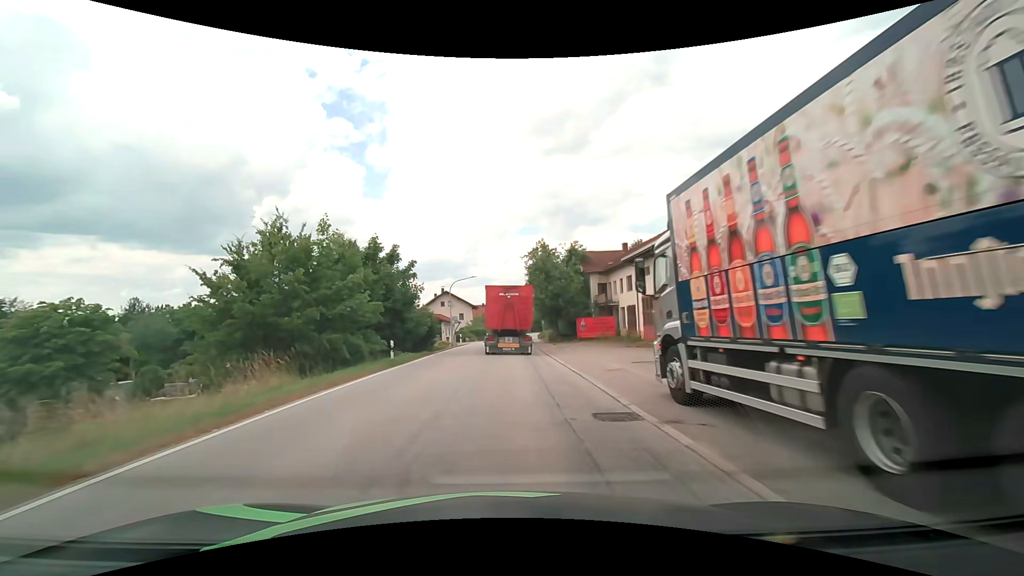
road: secondary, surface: asphalt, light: Day
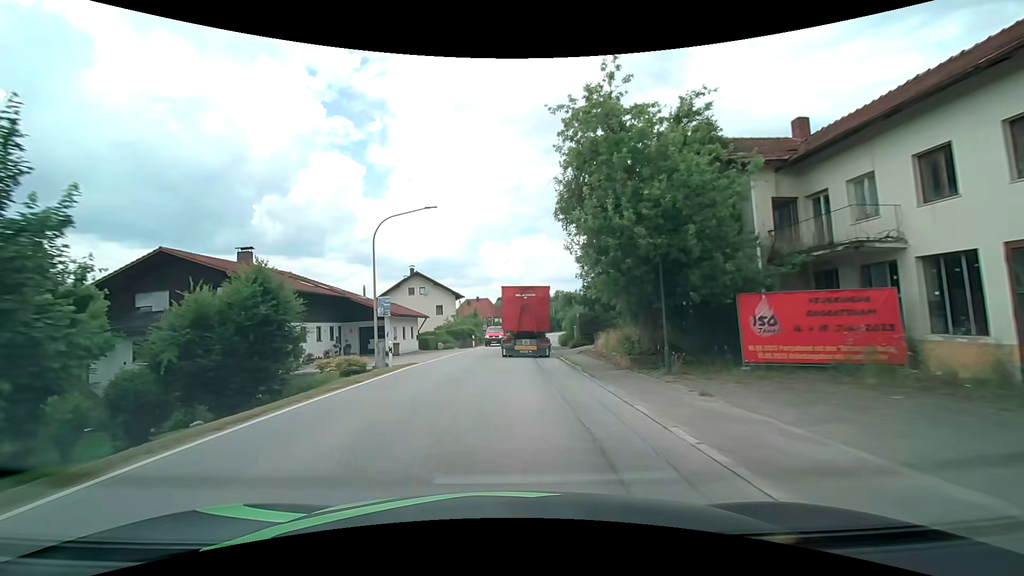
(0.0, +30.9) m; 0°
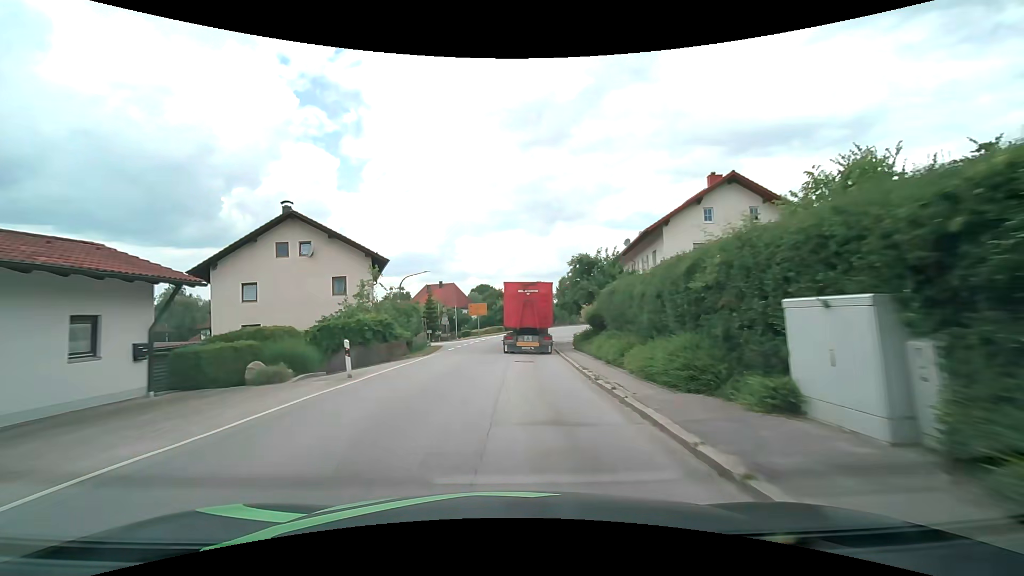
(+0.9, +30.6) m; +3°
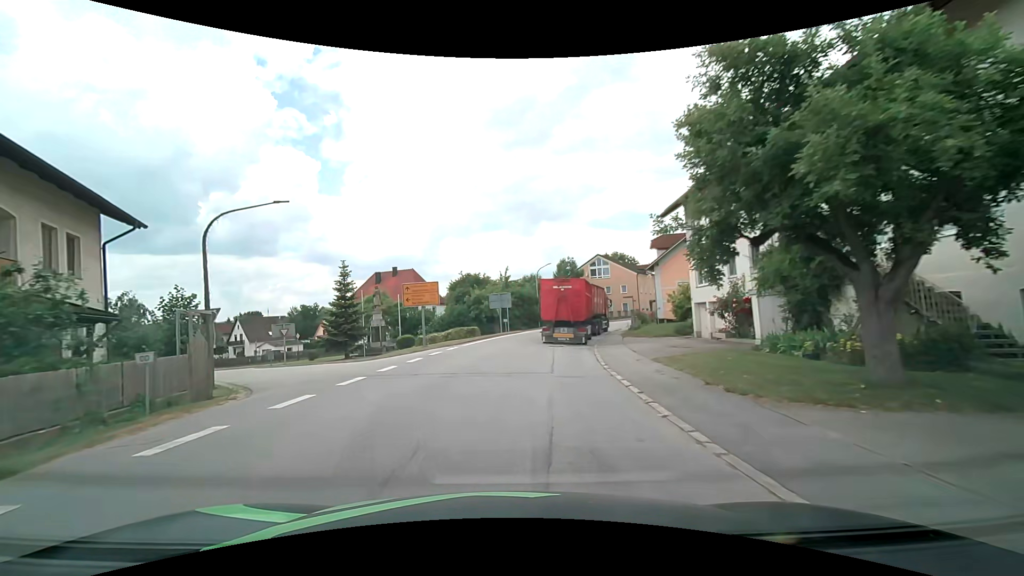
(+0.6, +27.0) m; +2°
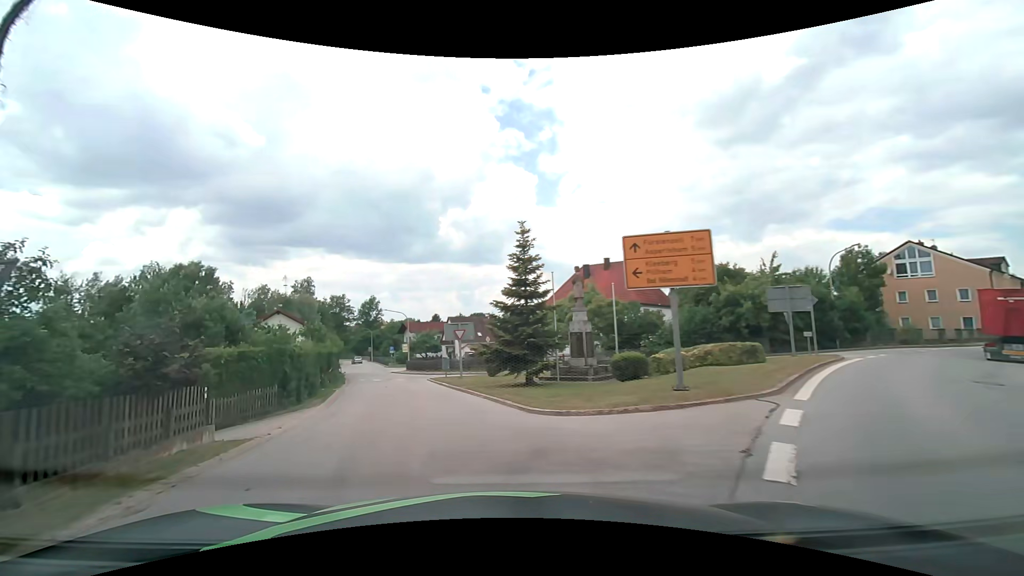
(-2.9, +15.9) m; -26°
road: tertiary
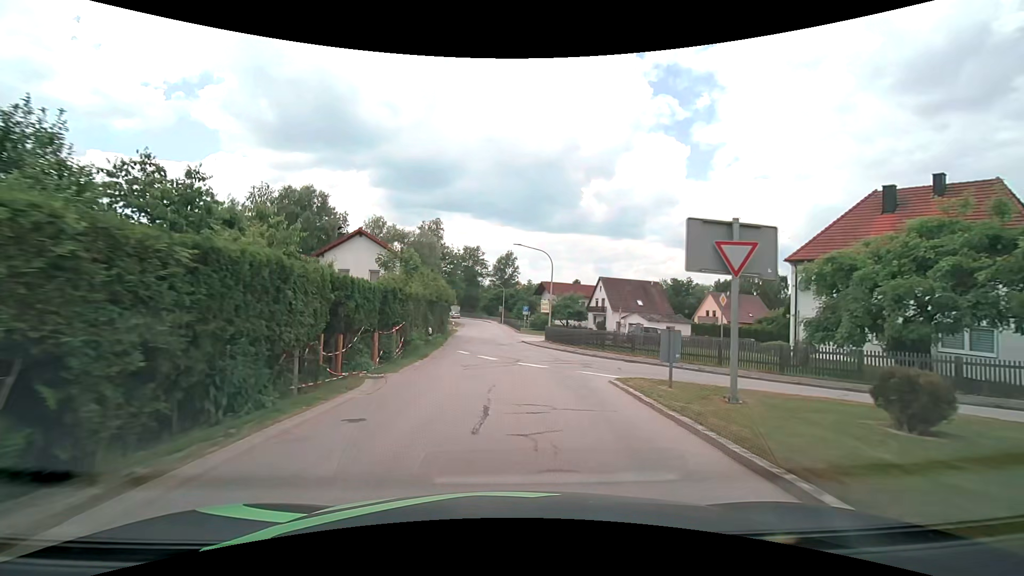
(-3.8, +22.6) m; -14°
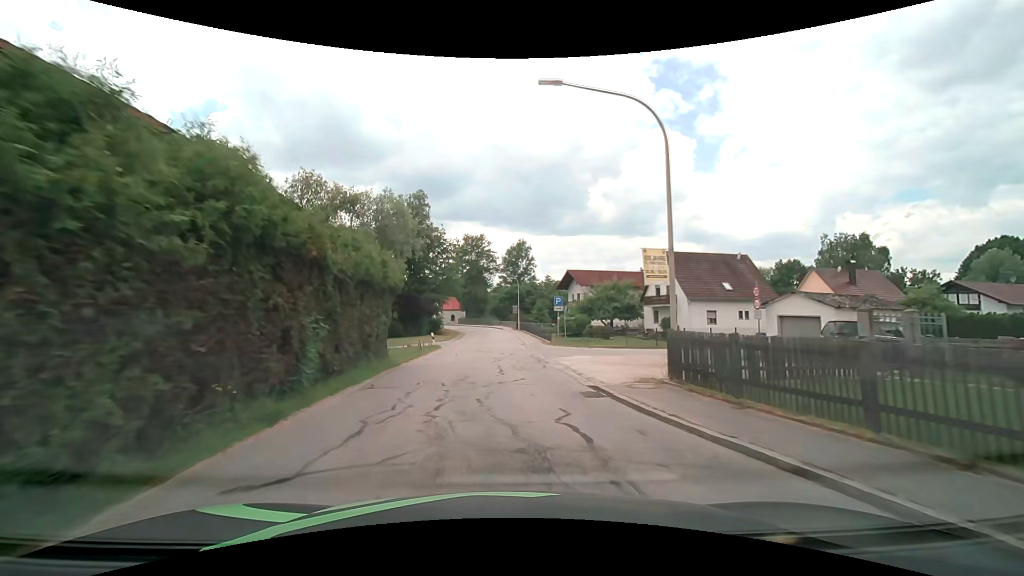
(-0.2, +26.0) m; -1°
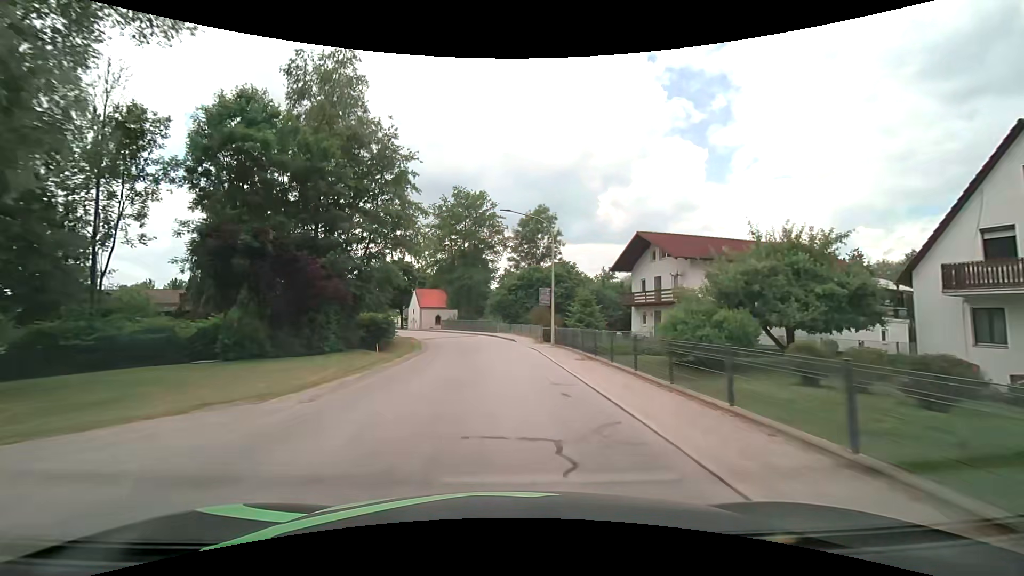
(-0.8, +35.5) m; -2°
(0, +10) (0, +20) (-1, +30) (-3, +40) (-6, +49) (-10, +58) (-14, +67) (-19, +76) (-23, +85) (-28, +94) m
